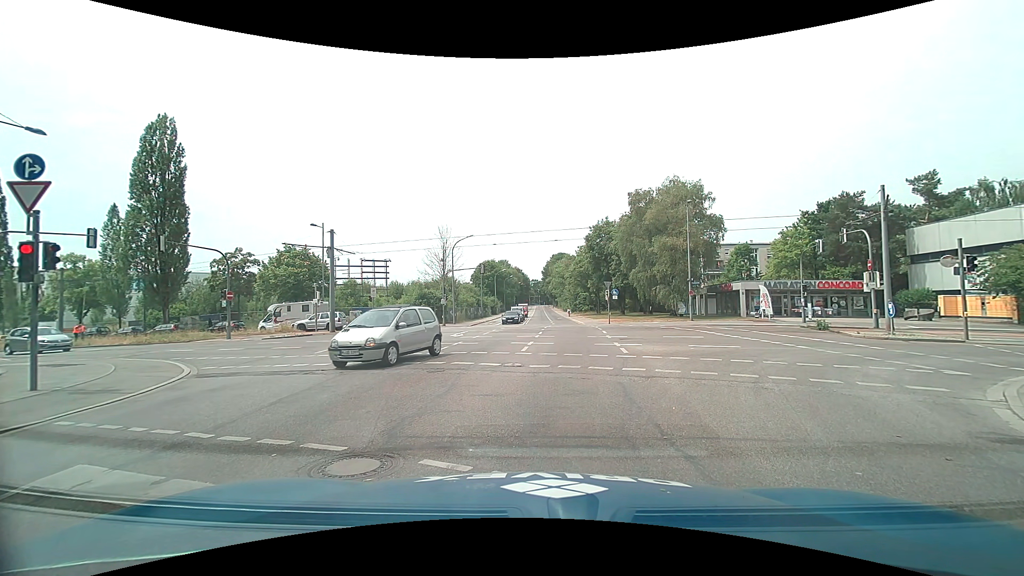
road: secondary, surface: asphalt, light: Day
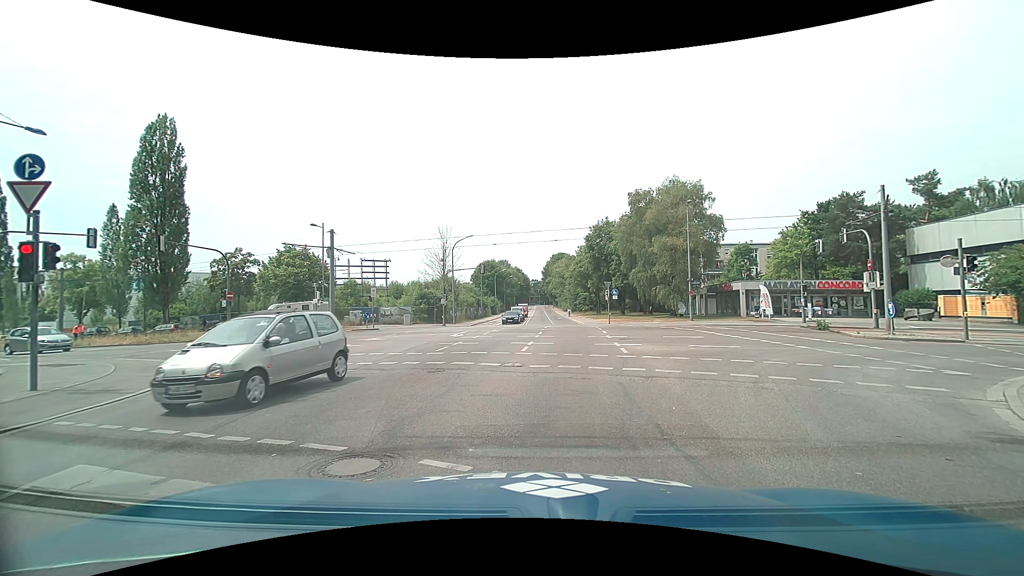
(0.0, 0.0) m; 0°
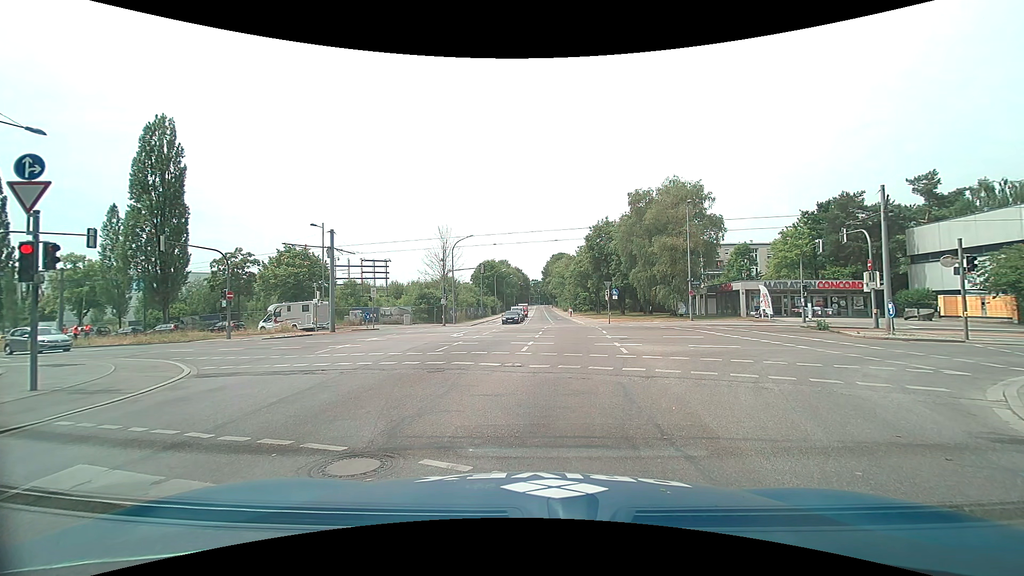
(0.0, 0.0) m; 0°
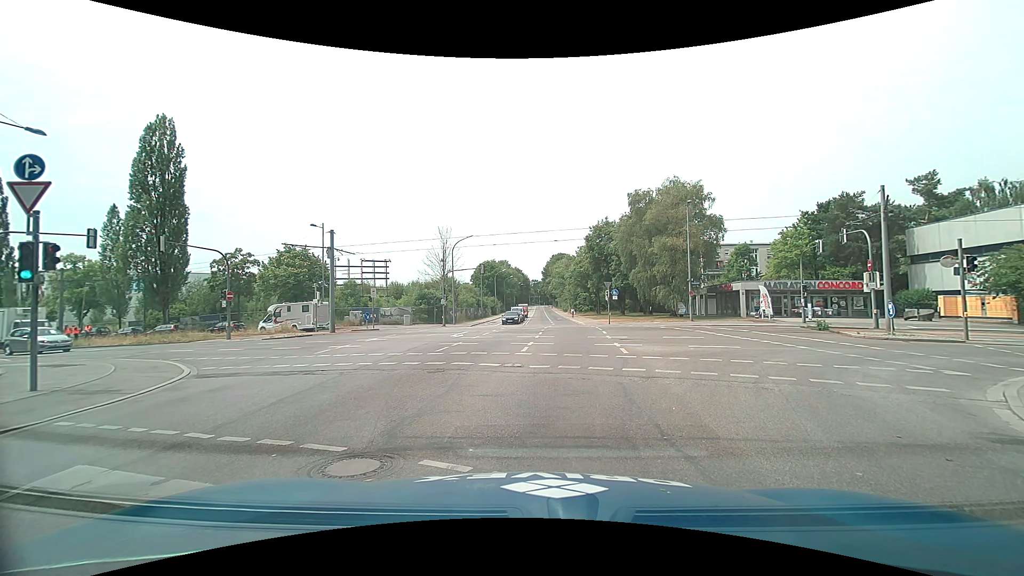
(0.0, 0.0) m; 0°
(0, +10) (0, +20) (0, +30) (+1, +40) (+1, +50) (0, +60) (0, +70) (-1, +80) (-1, +90) (-1, +100) m
